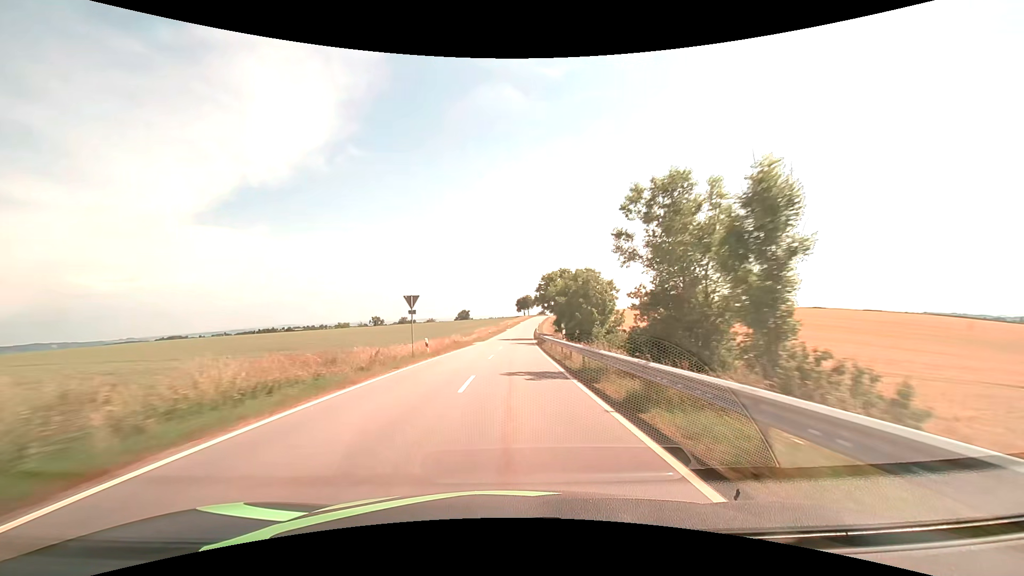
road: tertiary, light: Day
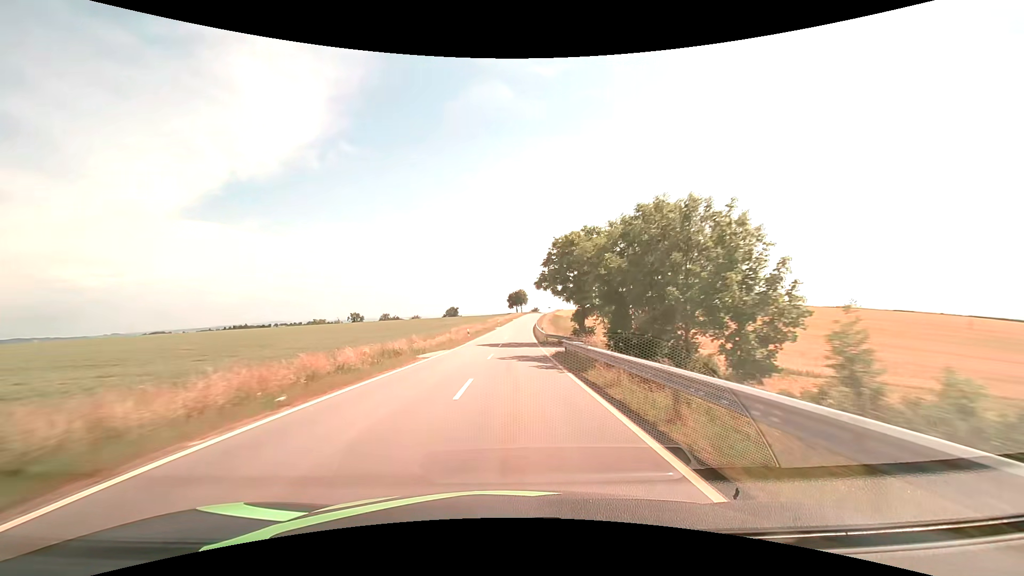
(+0.2, +25.6) m; +1°
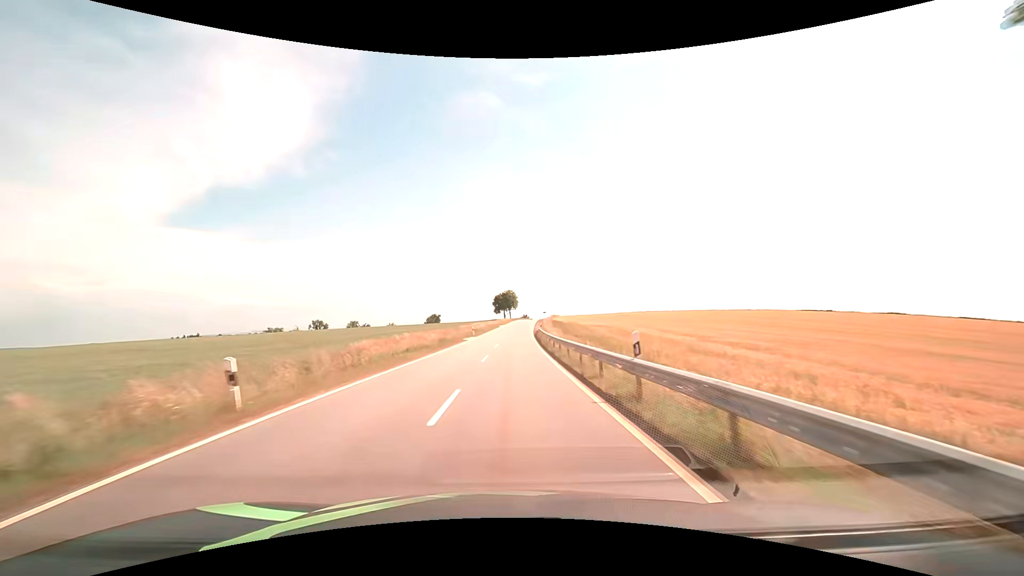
(+0.8, +39.1) m; +2°
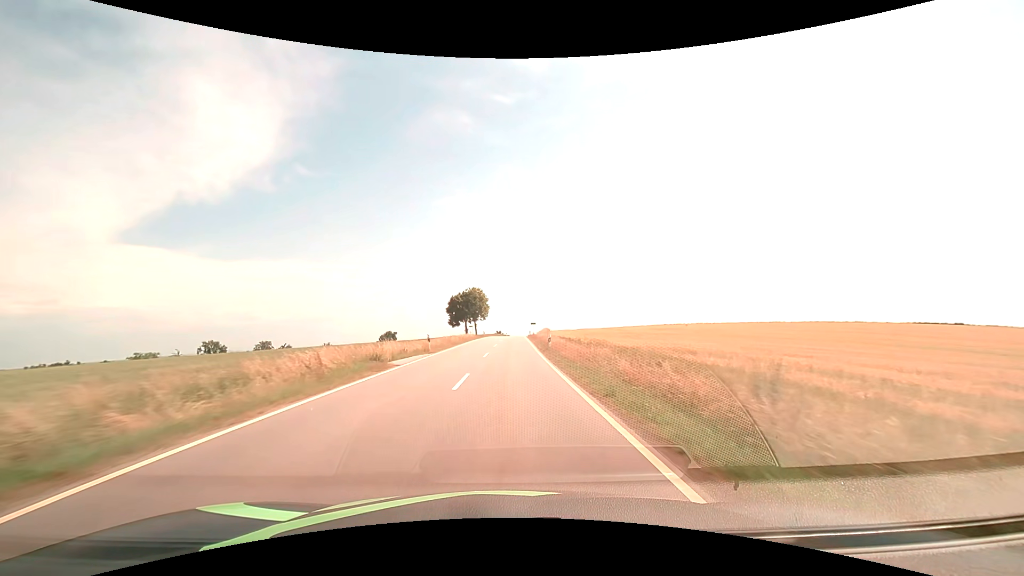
(+1.7, +69.1) m; +3°
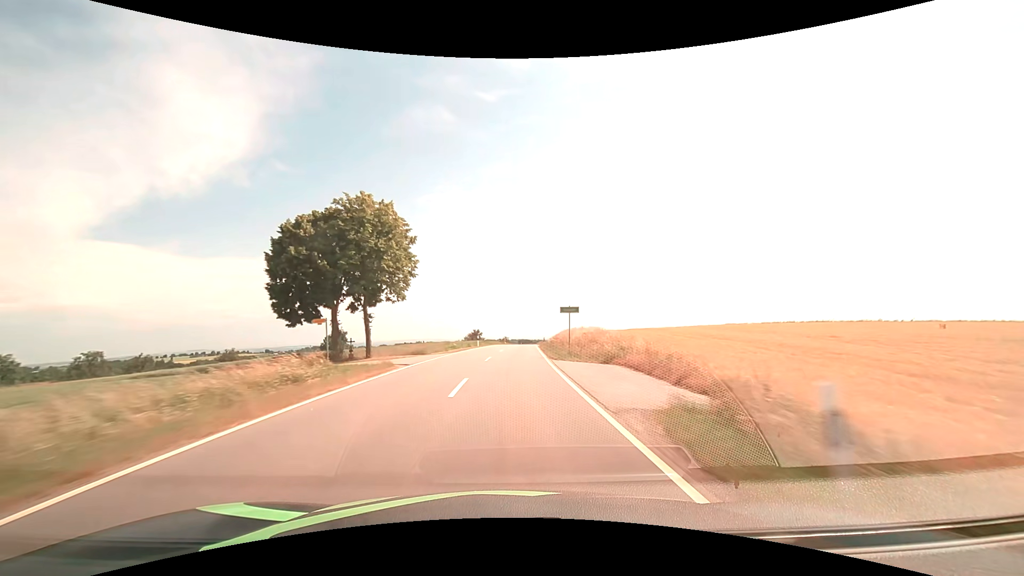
(+1.0, +74.3) m; +2°
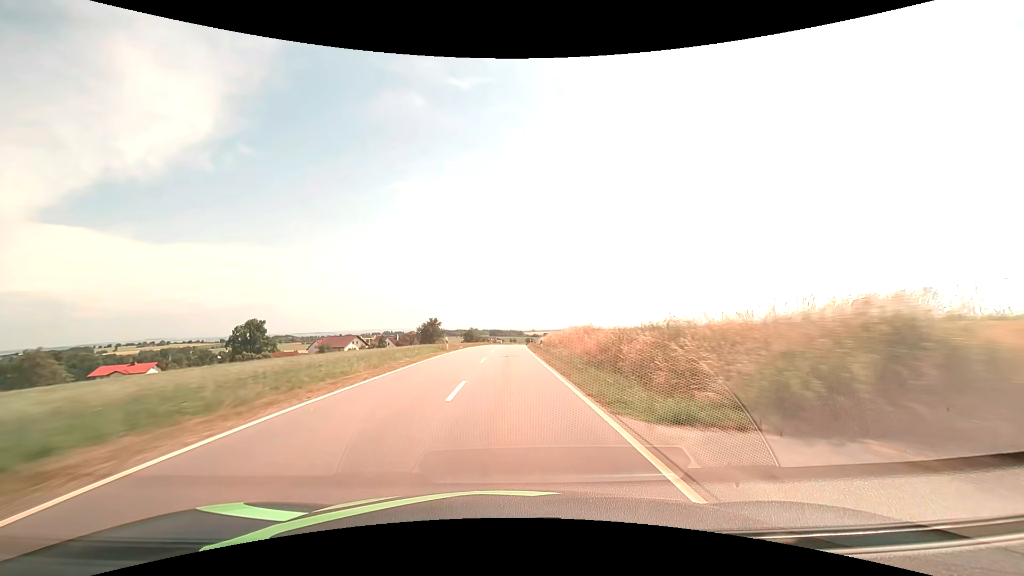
(+2.0, +61.3) m; +3°
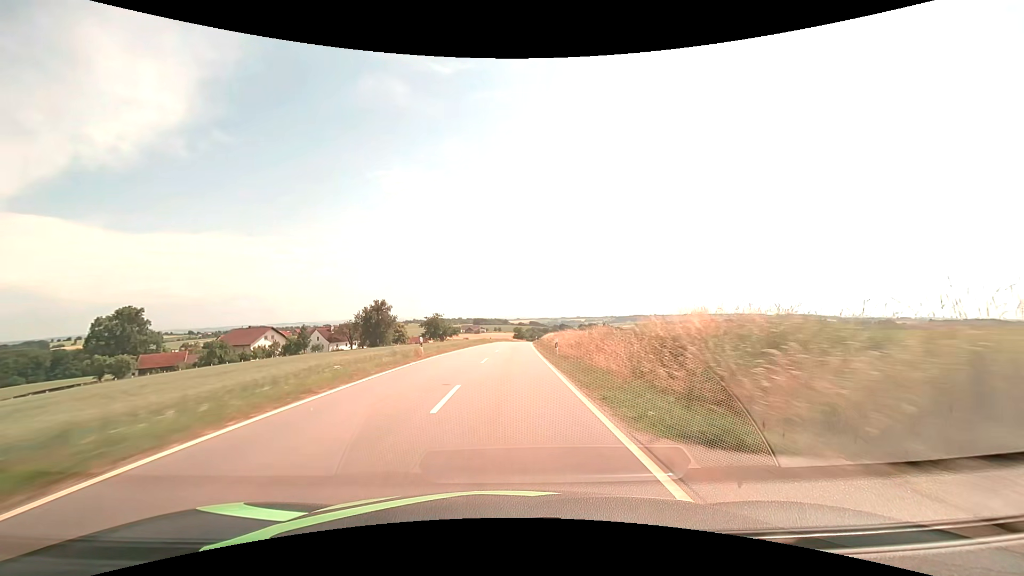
(+0.8, +62.4) m; +2°
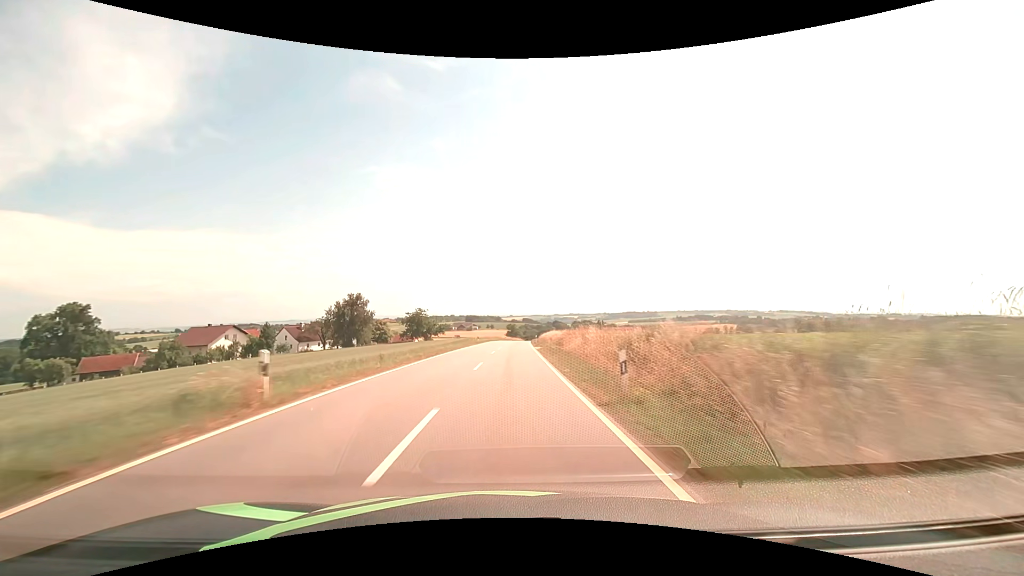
(+0.1, +15.7) m; +1°
(0, +10) (0, +20) (0, +30) (+1, +40) (+1, +50) (+1, +60) (+2, +70) (+2, +80) (+3, +90) (+3, +100) m
